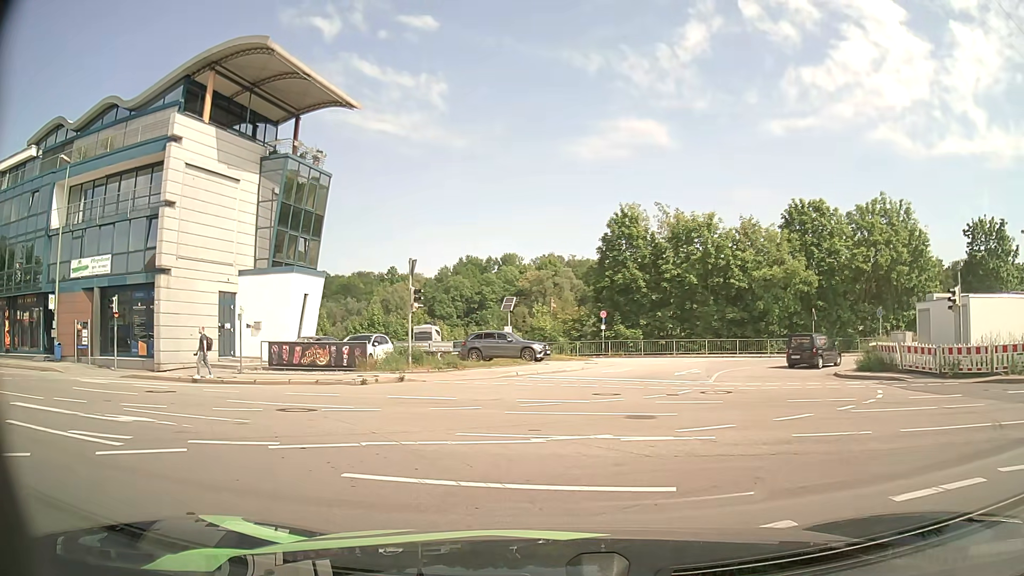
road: tertiary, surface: asphalt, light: Day
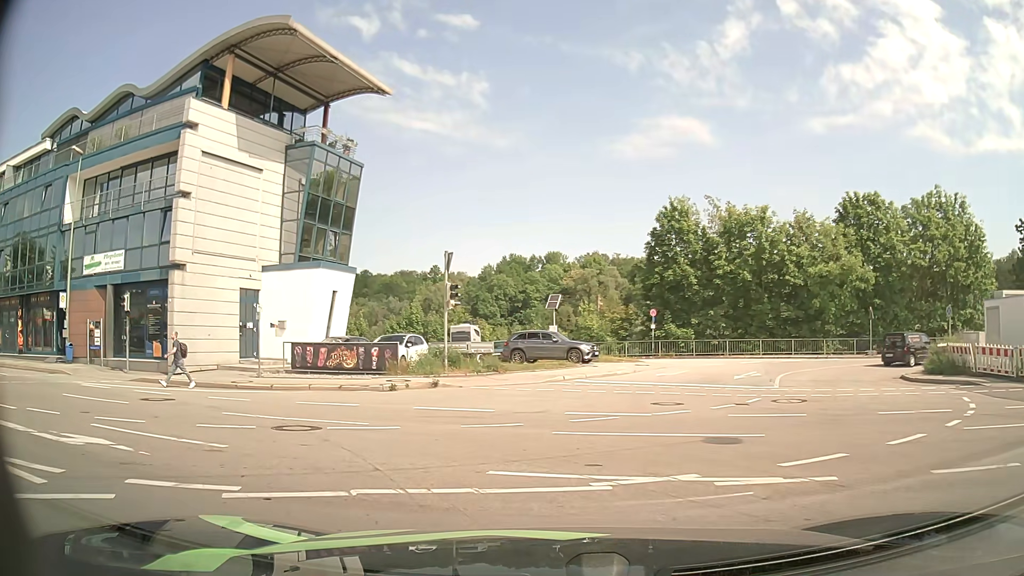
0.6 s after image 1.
(0.0, +2.3) m; -3°
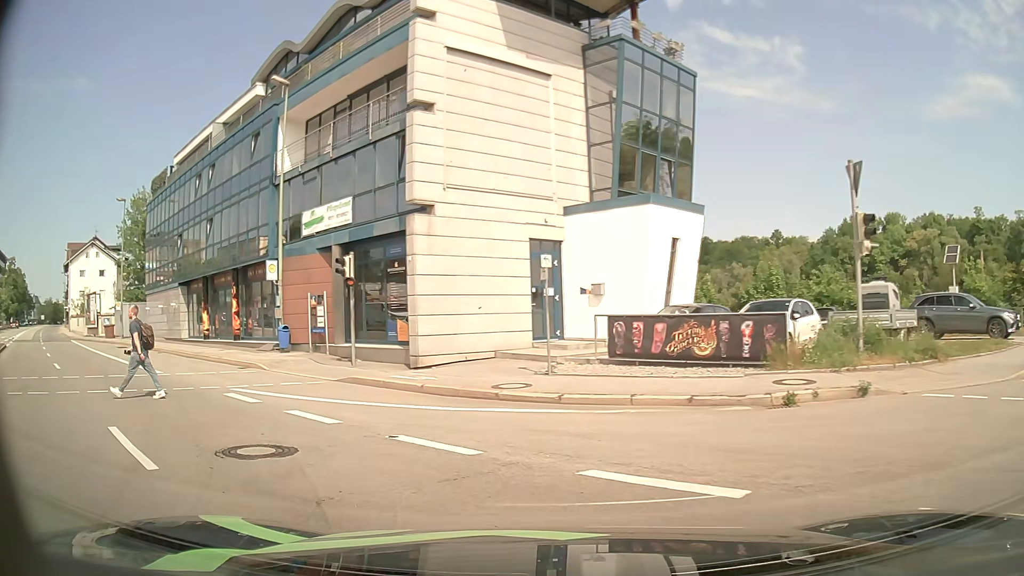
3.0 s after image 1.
(-2.0, +9.2) m; -29°
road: primary
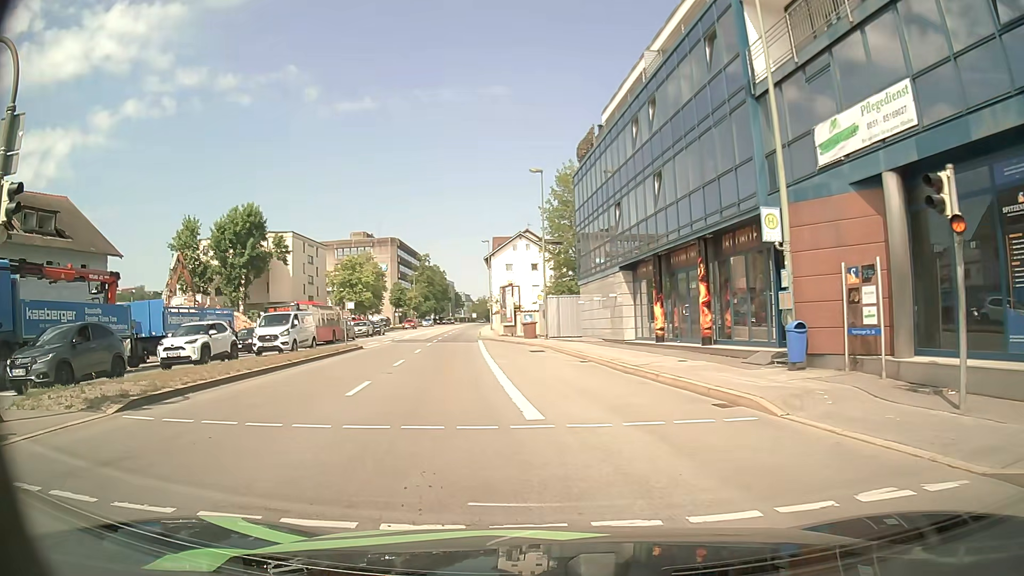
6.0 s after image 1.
(-3.7, +9.9) m; -39°
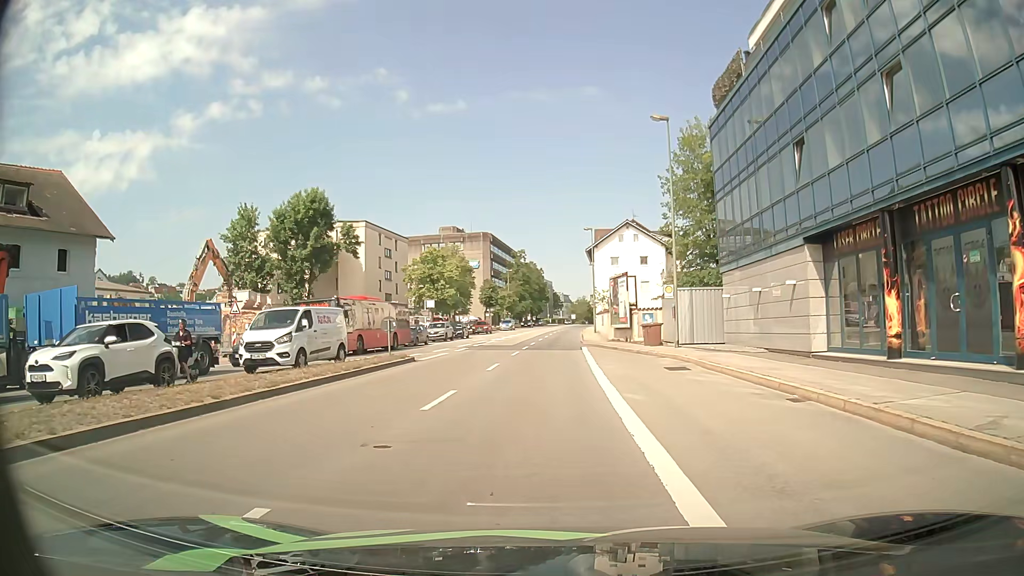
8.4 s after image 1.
(-1.3, +11.2) m; -10°
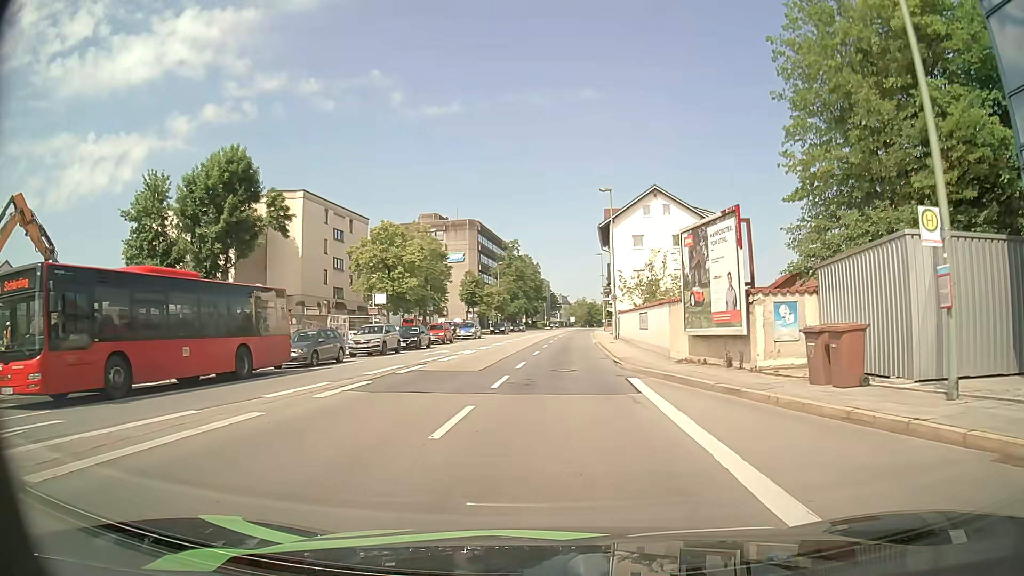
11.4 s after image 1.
(+0.2, +20.6) m; +1°
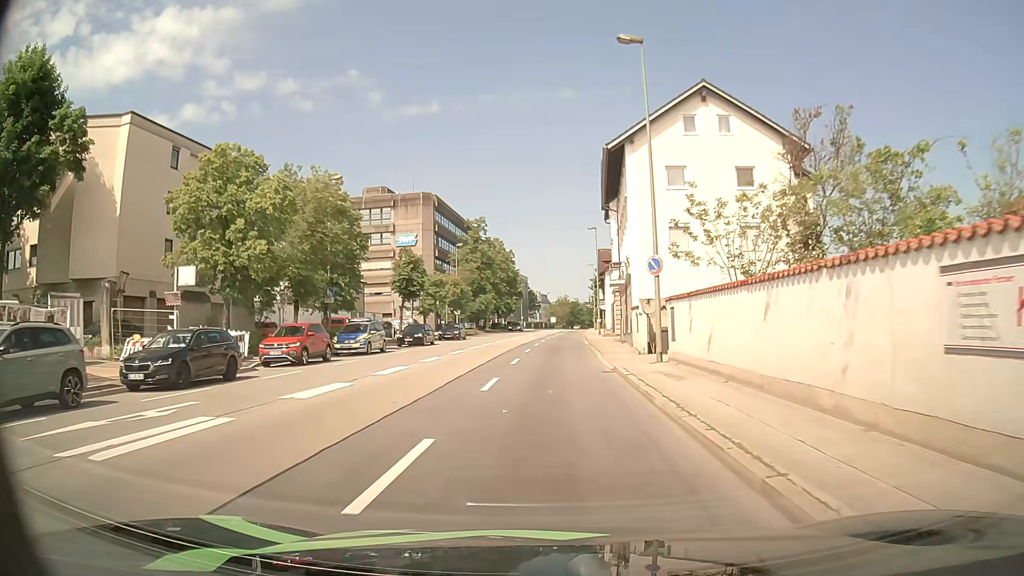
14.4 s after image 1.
(+0.6, +25.0) m; +2°
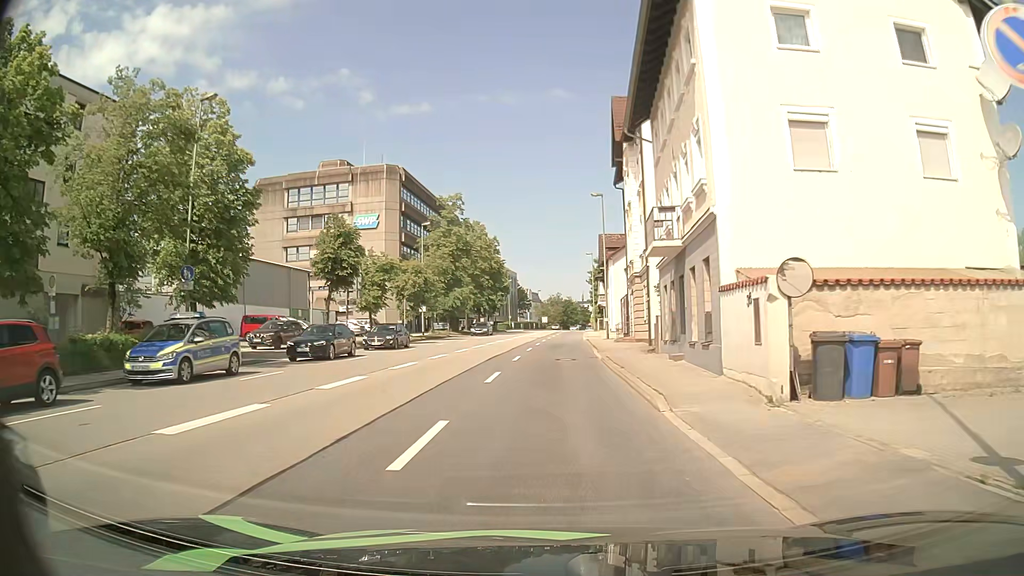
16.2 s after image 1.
(+0.1, +16.6) m; +1°
(0, +10) (0, +20) (0, +30) (+1, +40) (+1, +50) (+1, +60) (+2, +70) (+2, +80) (+3, +90) (+3, +100) m
